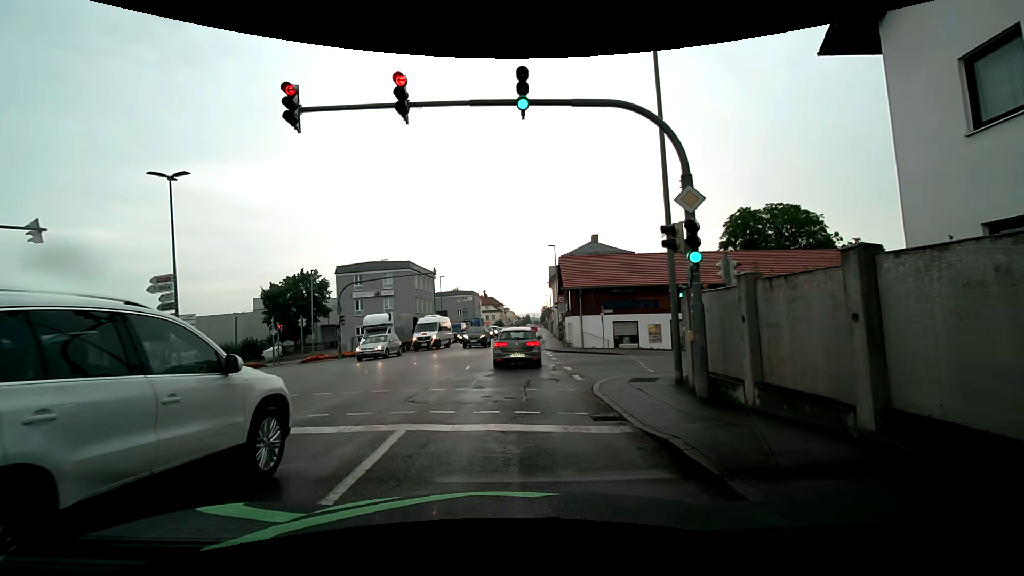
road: tertiary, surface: asphalt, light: Day
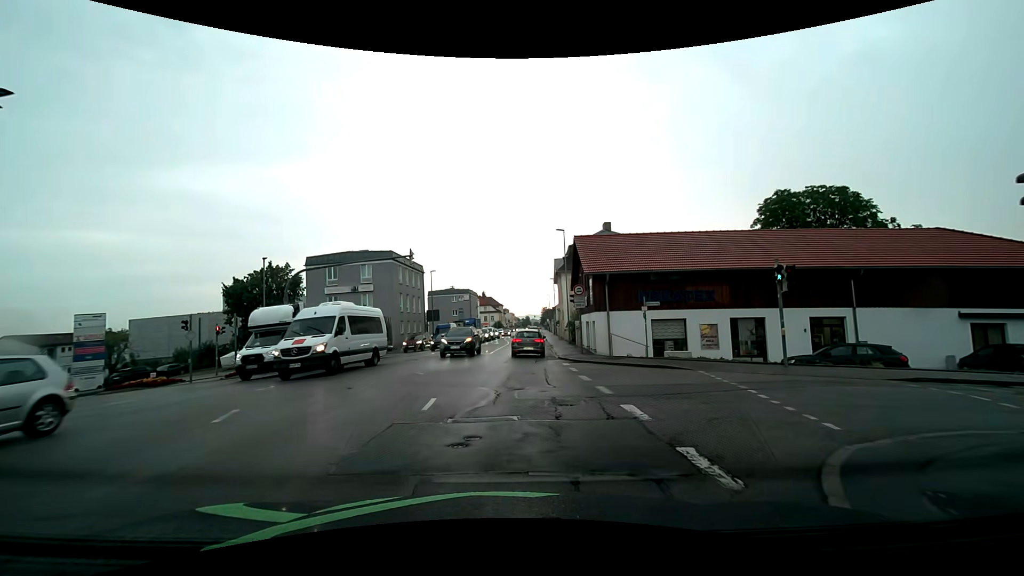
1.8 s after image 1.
(-0.1, +9.5) m; 0°
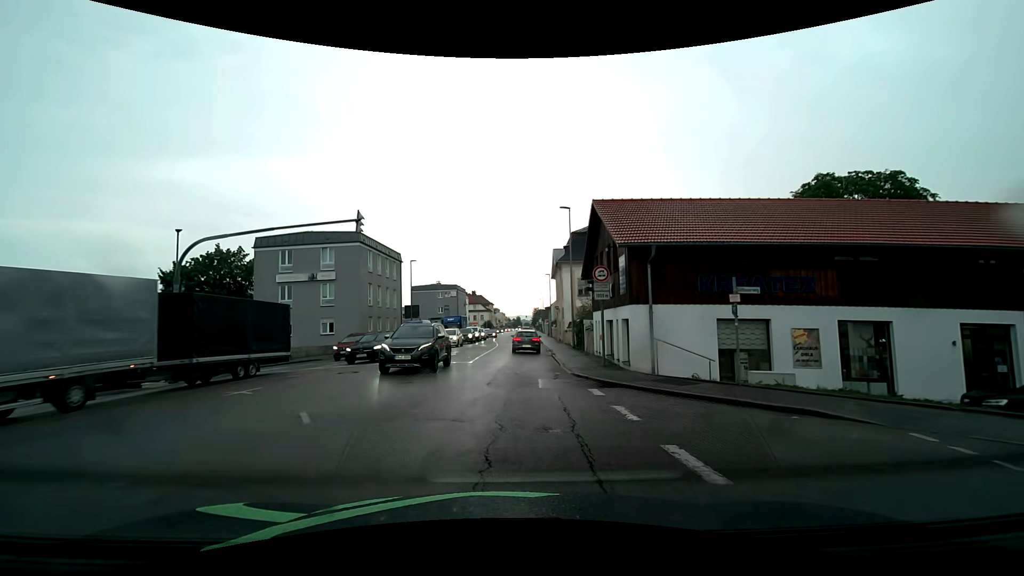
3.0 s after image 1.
(0.0, +9.0) m; +2°
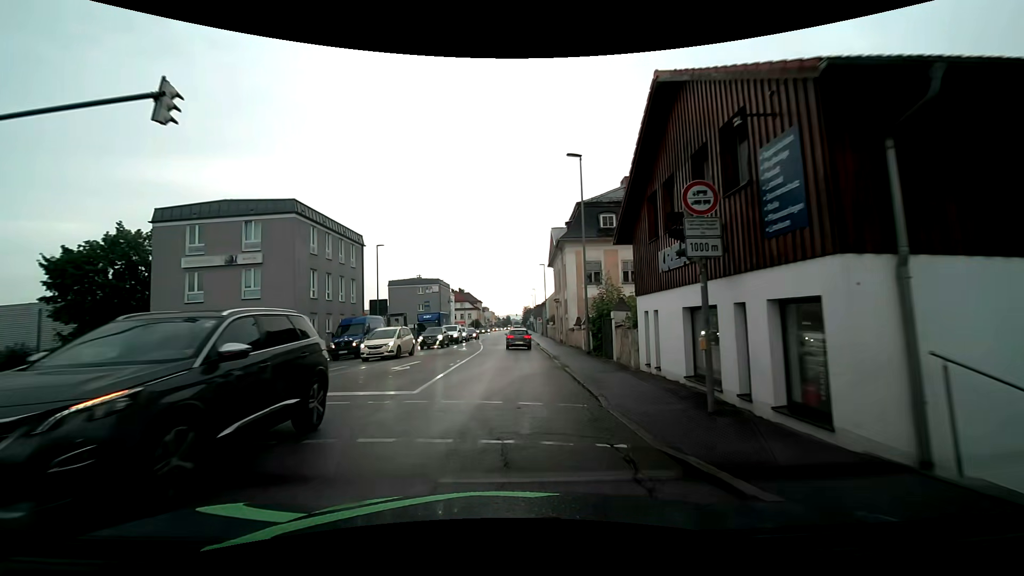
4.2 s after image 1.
(0.0, +10.9) m; 0°
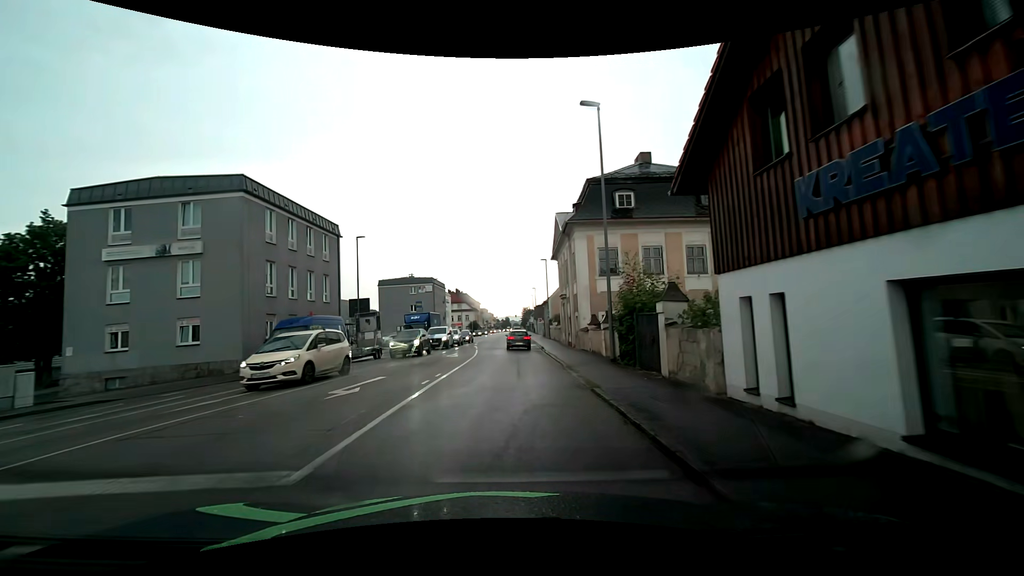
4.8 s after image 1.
(0.0, +6.1) m; 0°
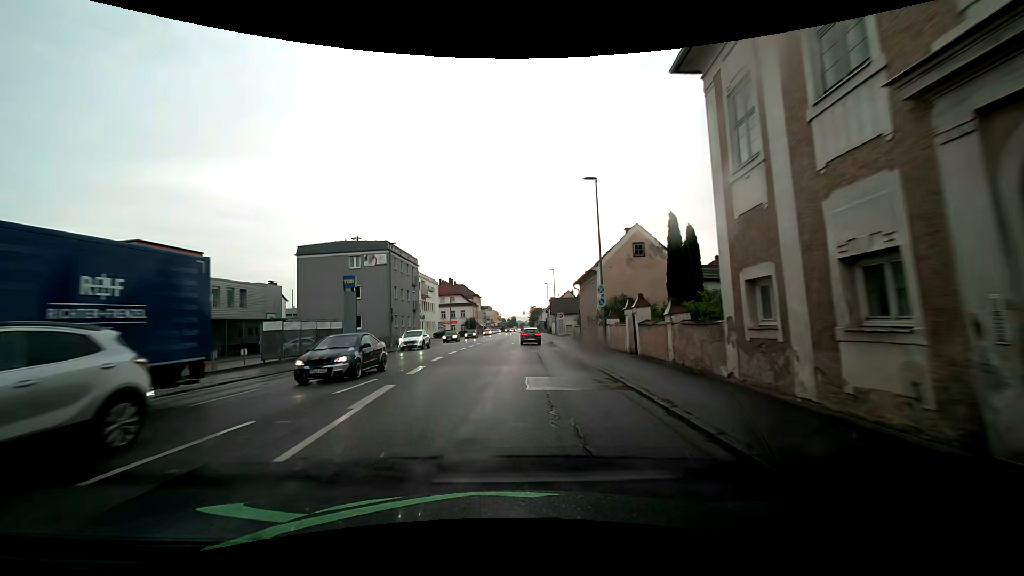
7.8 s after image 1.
(0.0, +34.3) m; 0°
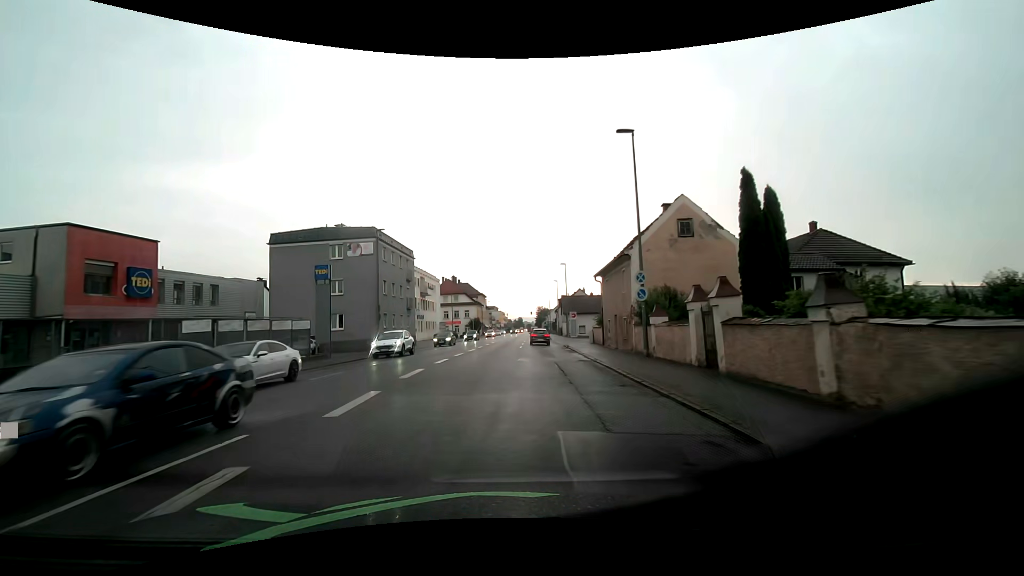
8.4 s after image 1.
(-0.2, +7.3) m; -1°
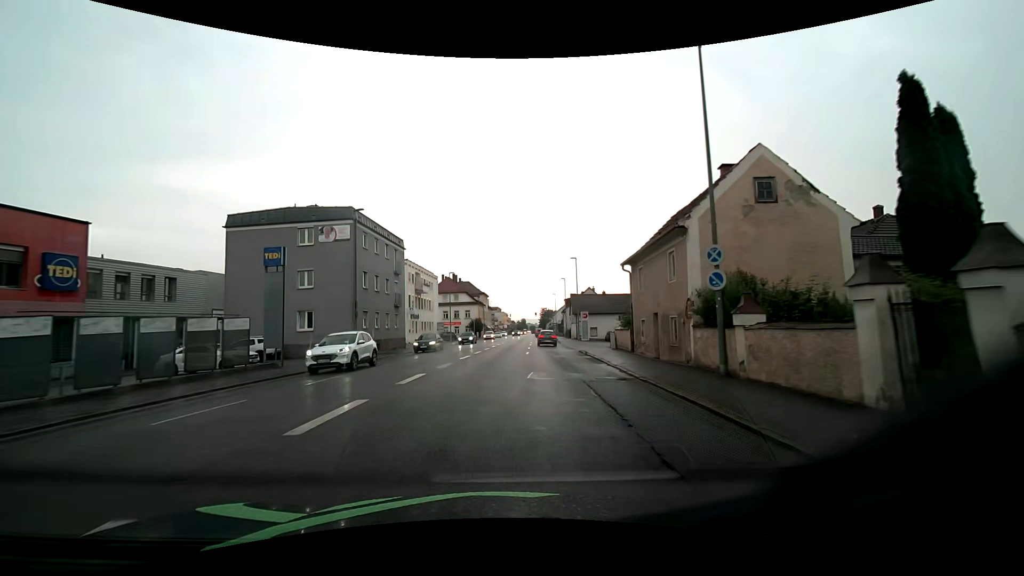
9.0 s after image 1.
(-0.1, +7.4) m; 0°
(0, +10) (0, +20) (0, +30) (0, +40) (0, +50) (+1, +60) (+1, +70) (+1, +80) (+2, +90) (+2, +100) m
